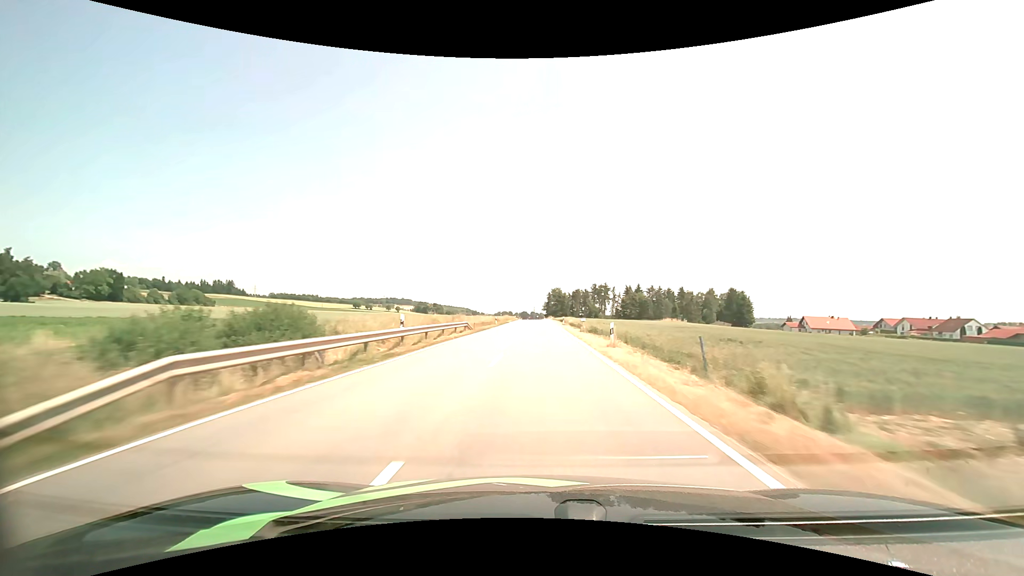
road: tertiary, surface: asphalt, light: Day
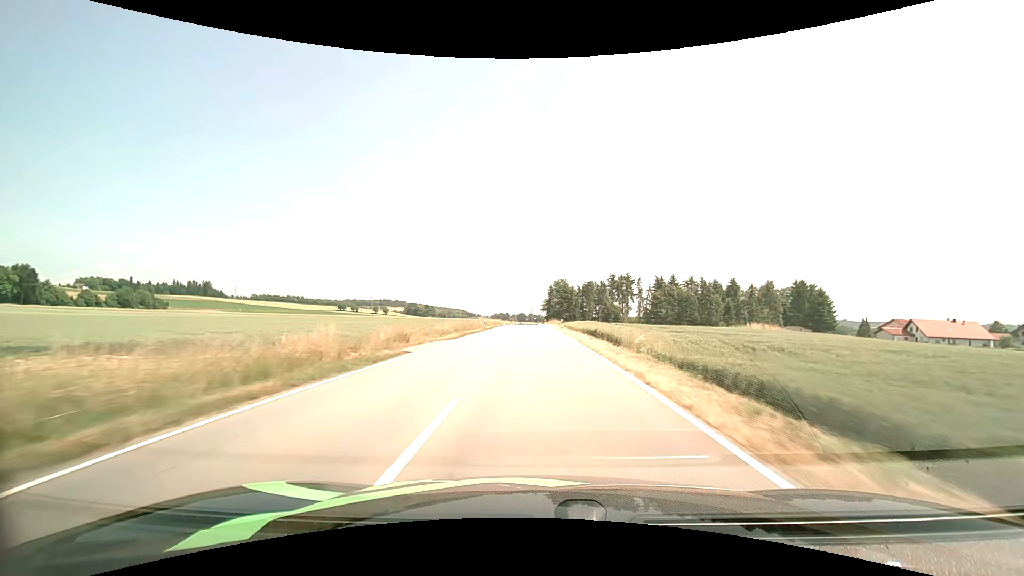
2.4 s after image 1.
(+0.4, +58.7) m; 0°
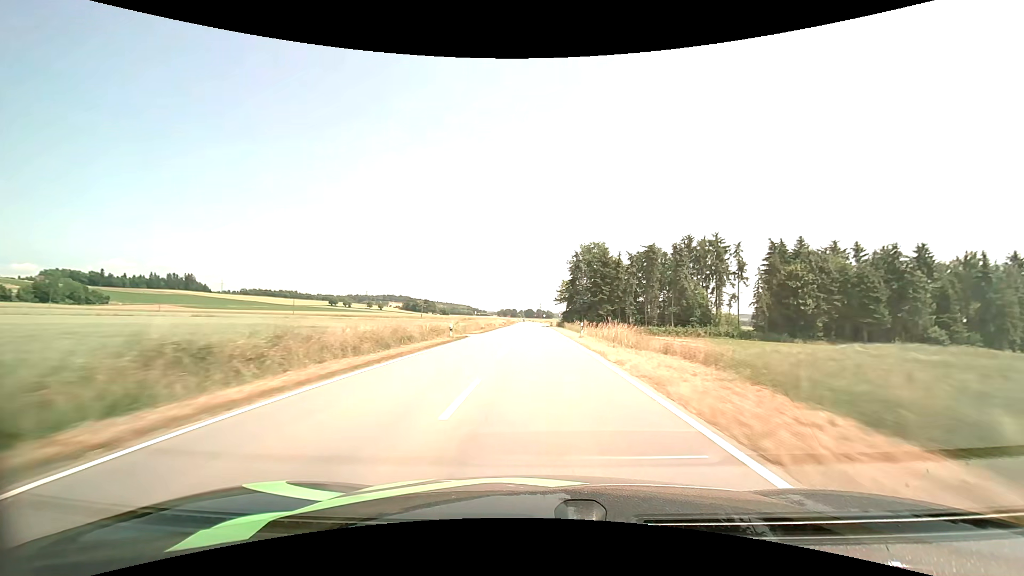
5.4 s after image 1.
(-0.7, +71.9) m; -1°
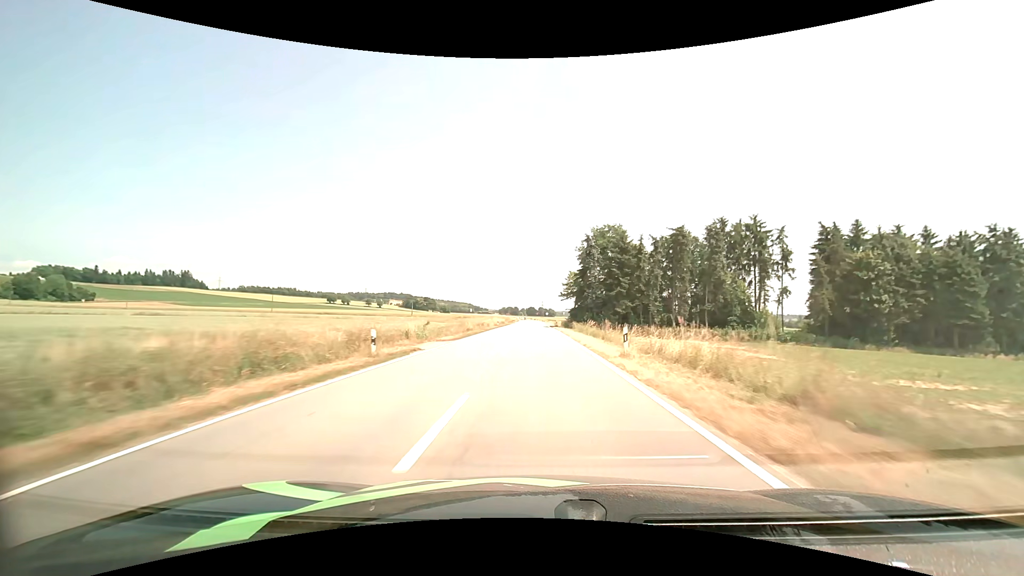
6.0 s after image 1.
(0.0, +14.3) m; 0°
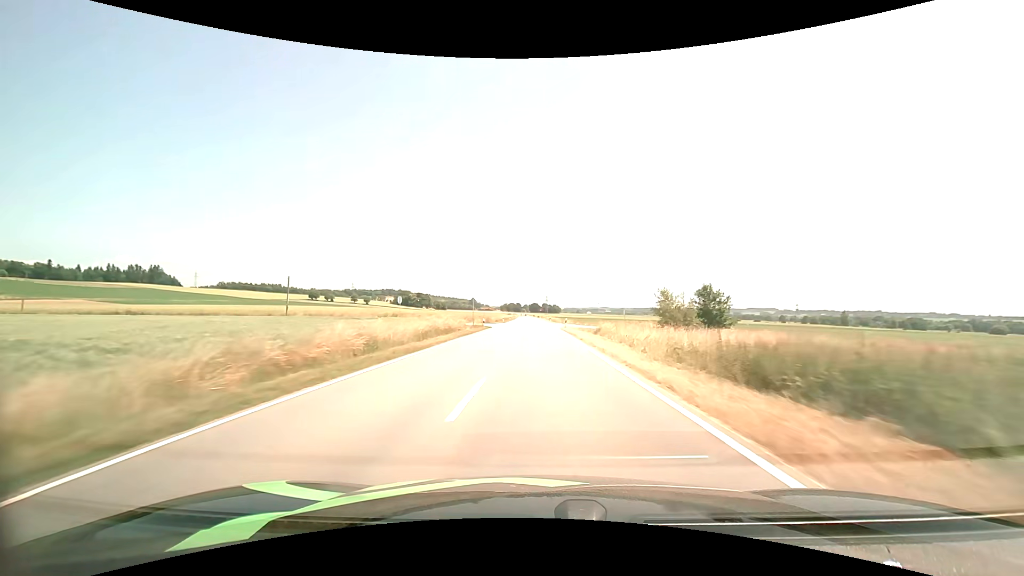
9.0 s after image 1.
(-0.6, +72.8) m; 0°
(0, +10) (0, +20) (0, +30) (0, +40) (0, +50) (0, +60) (0, +70) (-1, +80) (-1, +90) (-1, +100) m
